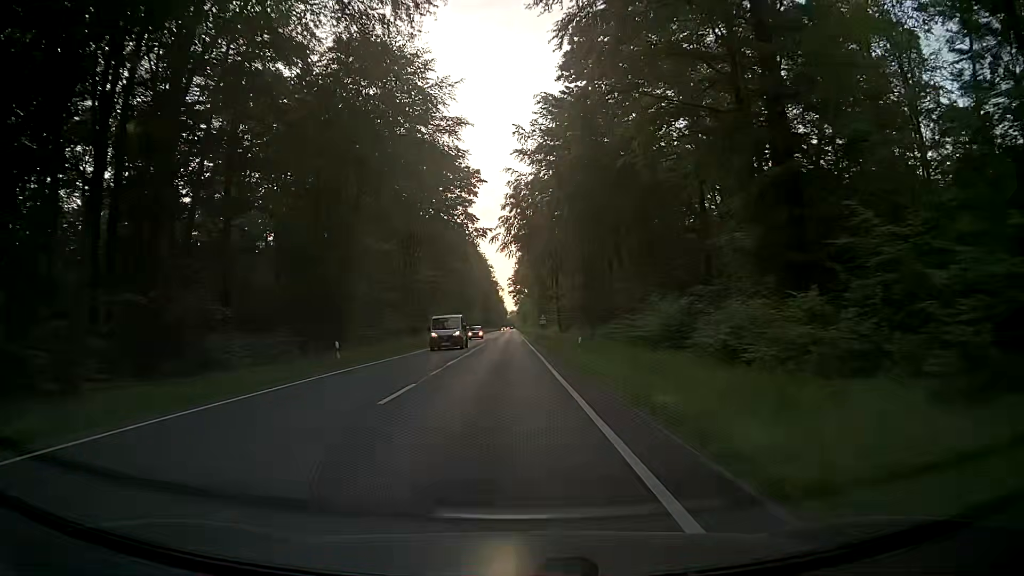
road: primary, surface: asphalt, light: Day
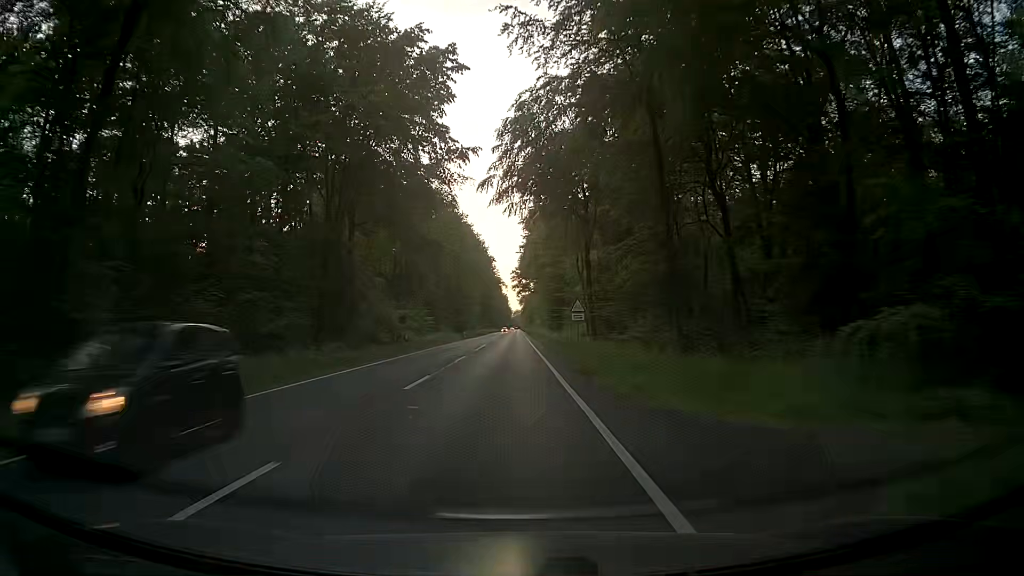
(0.0, +33.8) m; 0°
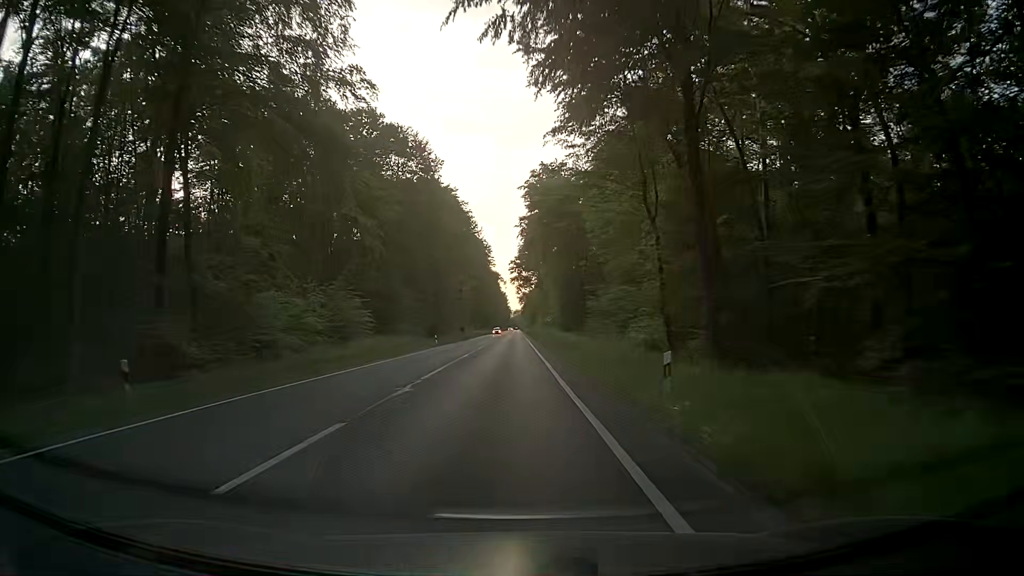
(-0.3, +33.8) m; -1°
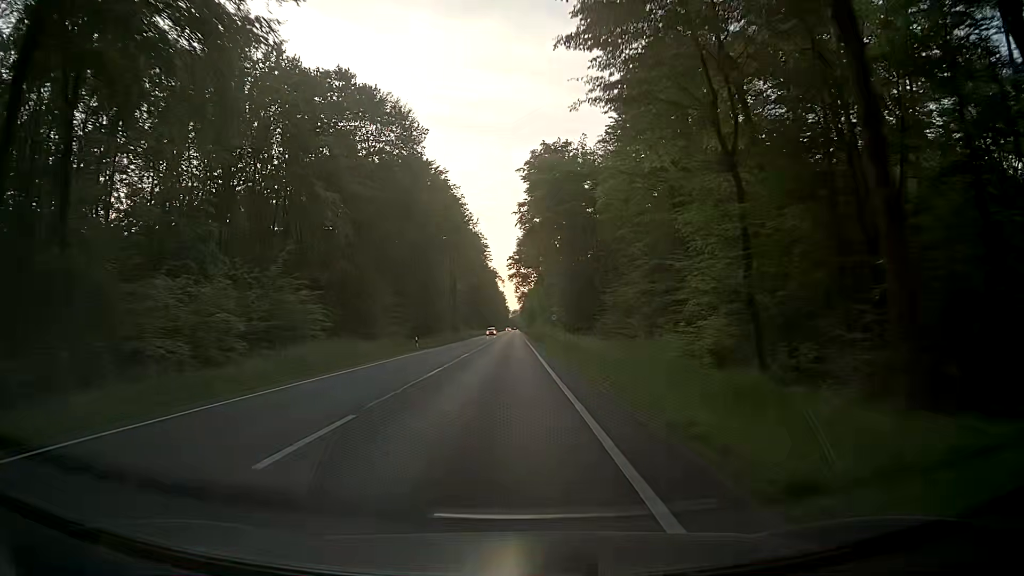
(+0.1, +11.3) m; 0°
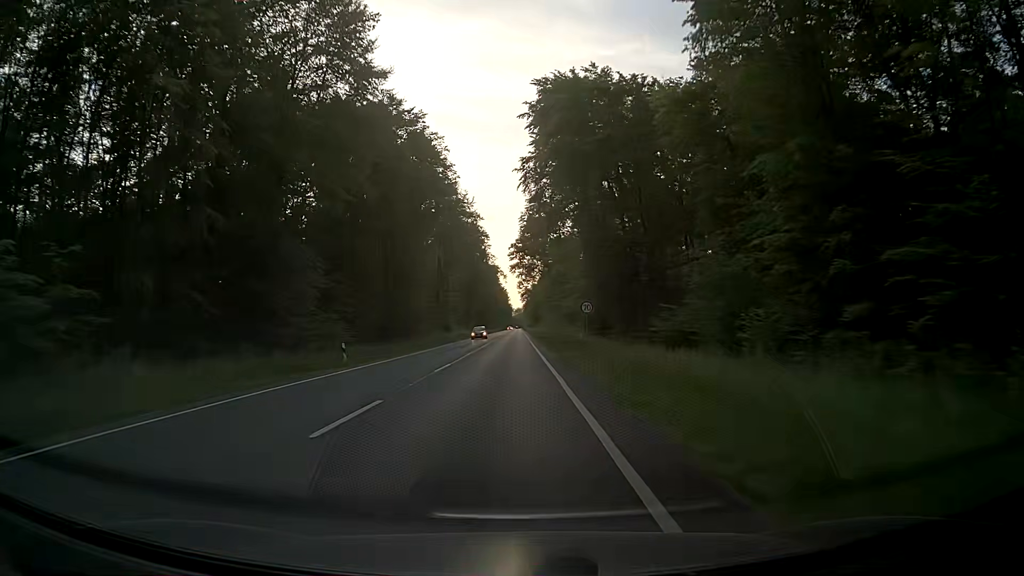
(0.0, +22.5) m; 0°
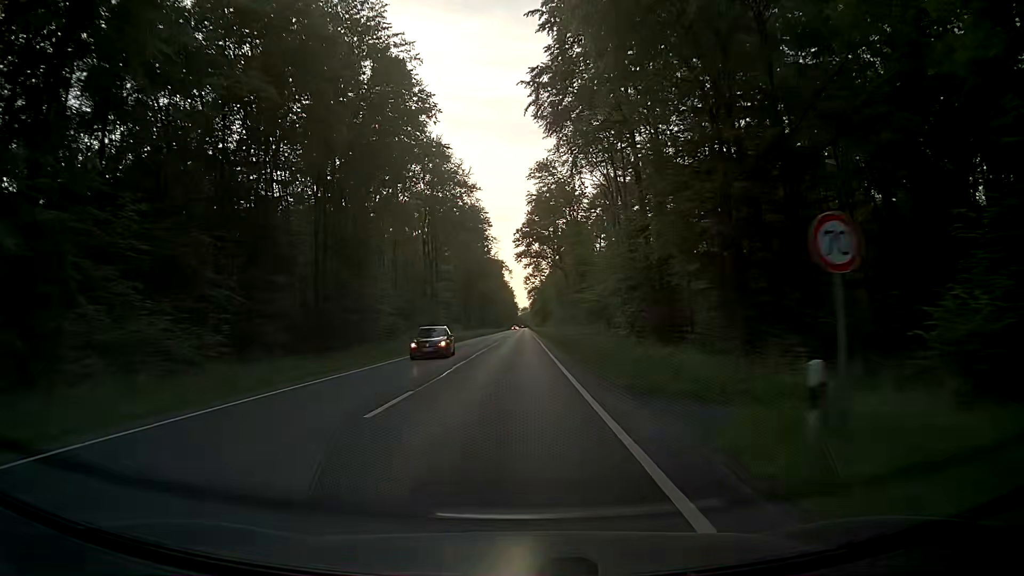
(-0.4, +22.5) m; -1°
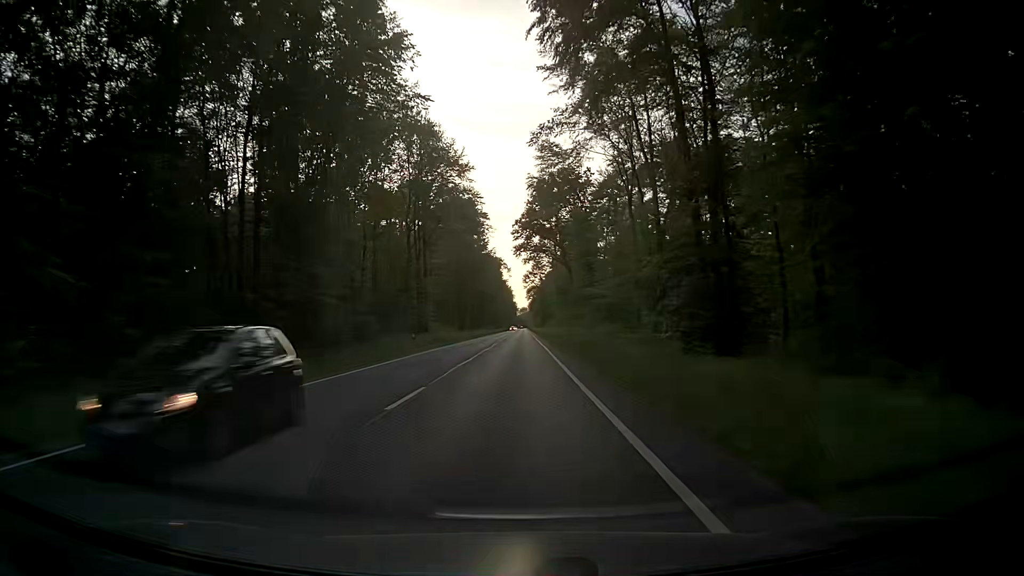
(0.0, +11.3) m; 0°
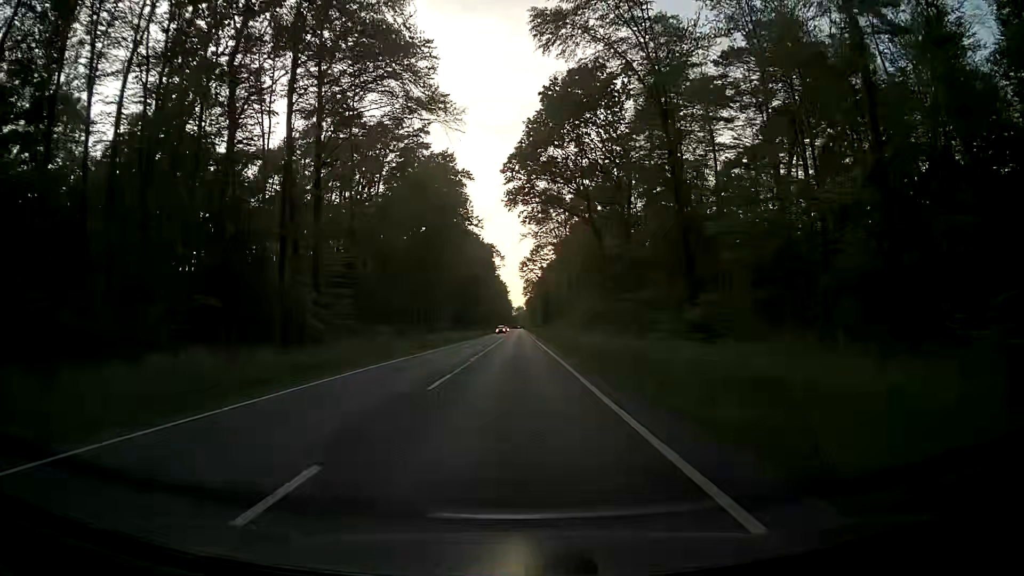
(-0.1, +45.2) m; 0°
(0, +10) (0, +20) (0, +30) (0, +40) (0, +50) (0, +60) (0, +70) (0, +80) (0, +90) (0, +100) m
